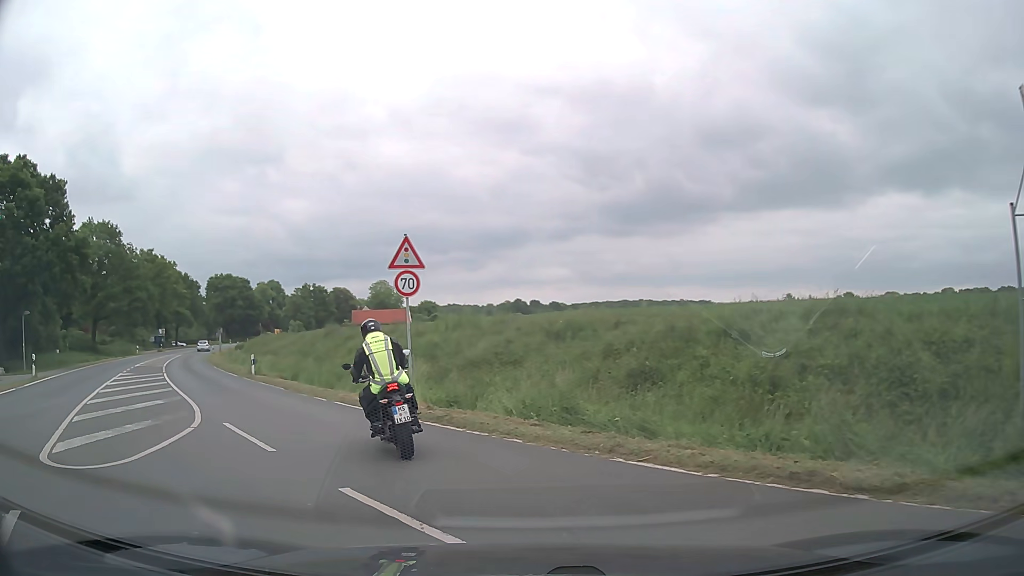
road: secondary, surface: asphalt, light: Day
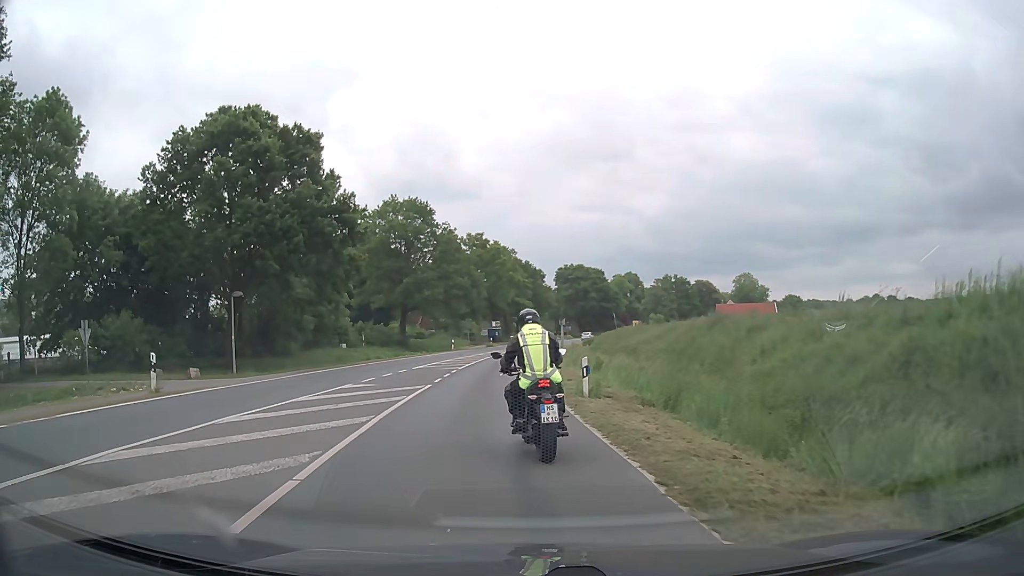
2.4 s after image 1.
(-4.6, +14.2) m; -31°
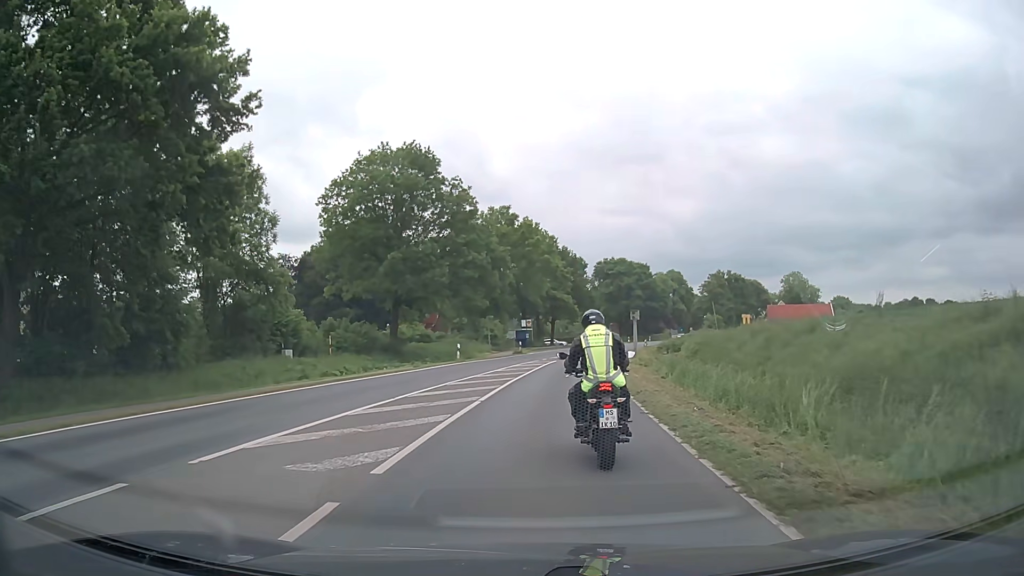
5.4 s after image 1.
(-1.3, +24.3) m; -2°
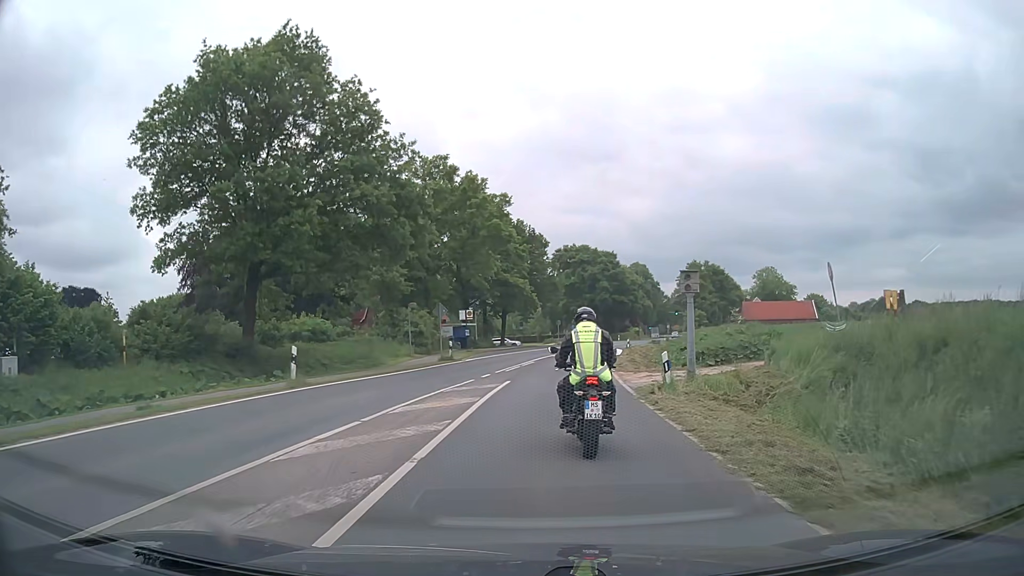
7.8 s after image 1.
(+0.7, +22.1) m; +4°
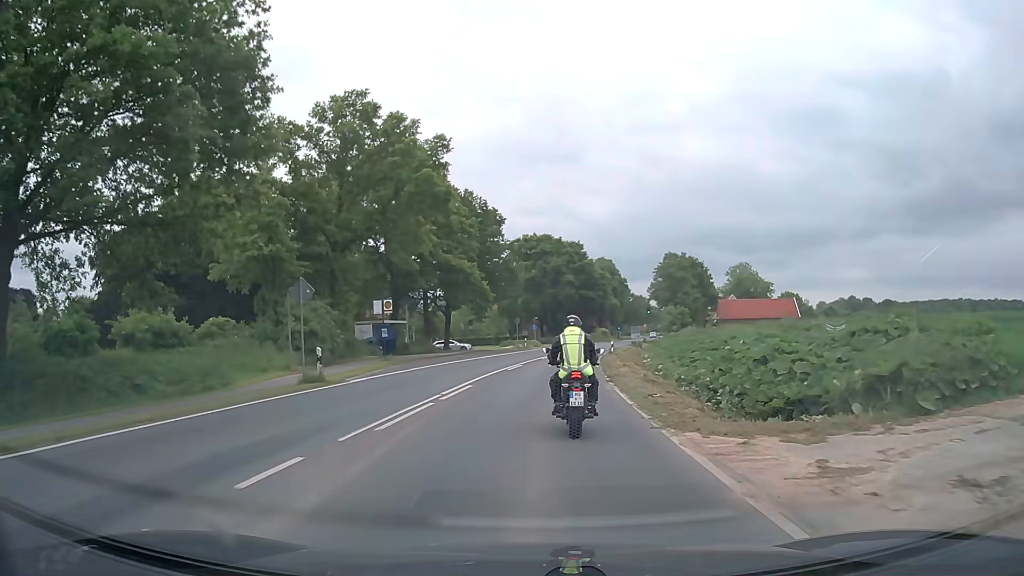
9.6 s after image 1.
(+0.7, +16.8) m; +4°
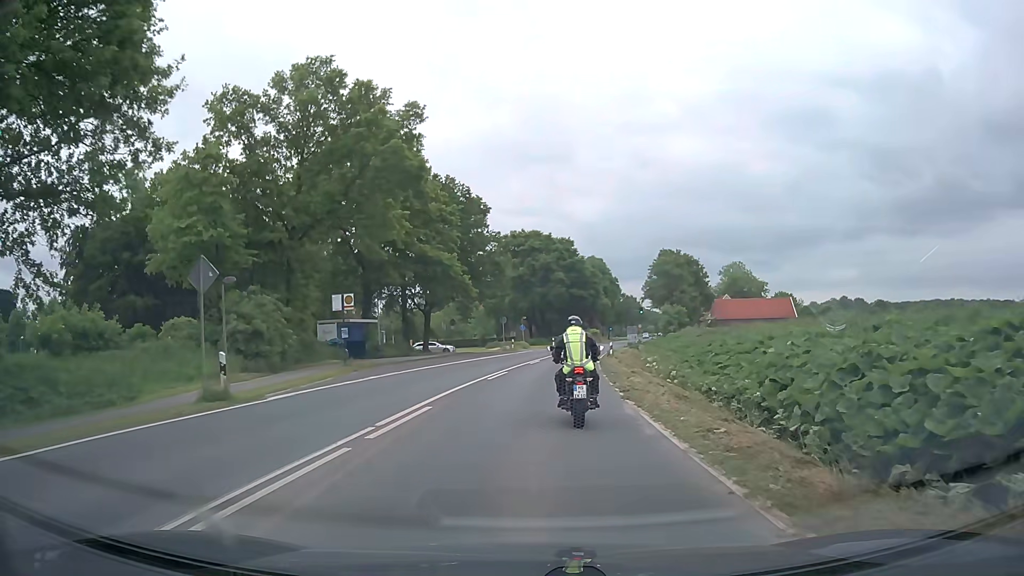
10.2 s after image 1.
(0.0, +5.8) m; +1°
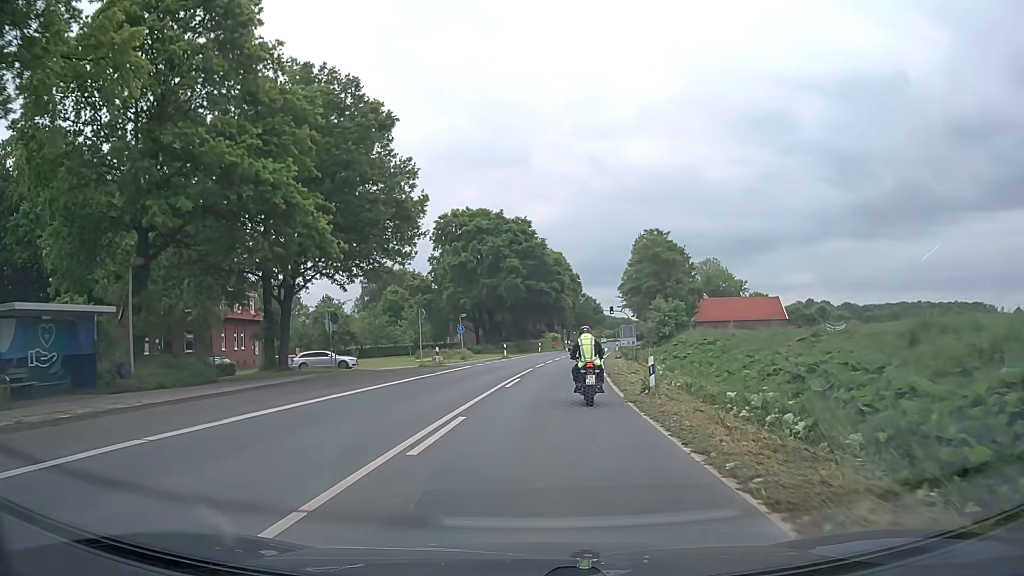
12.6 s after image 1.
(+0.7, +25.2) m; +4°
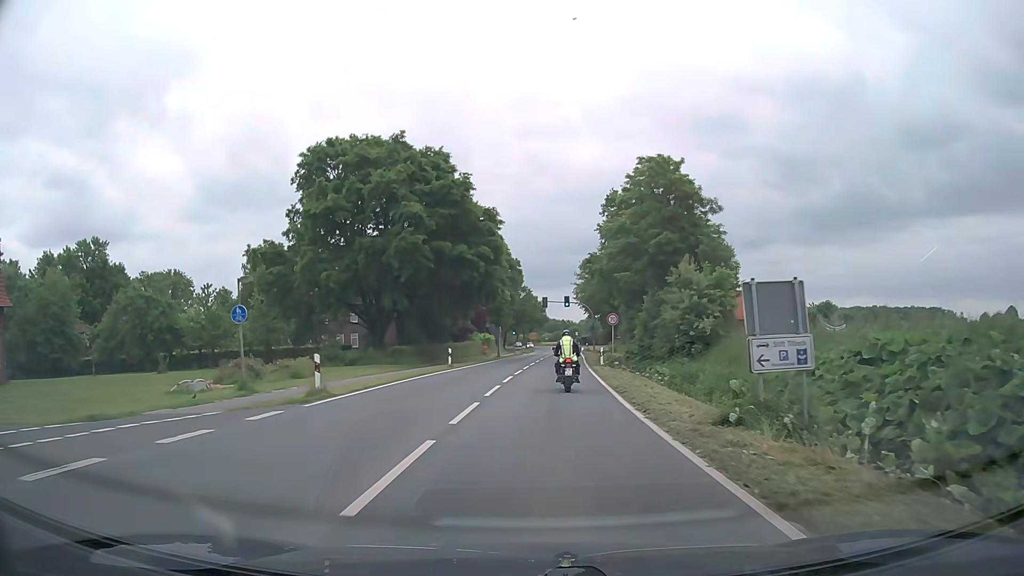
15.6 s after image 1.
(+2.0, +35.3) m; +6°
(0, +10) (0, +20) (+1, +30) (+1, +40) (+2, +50) (+3, +60) (+4, +70) (+4, +80) (+5, +90) (+5, +100) m
